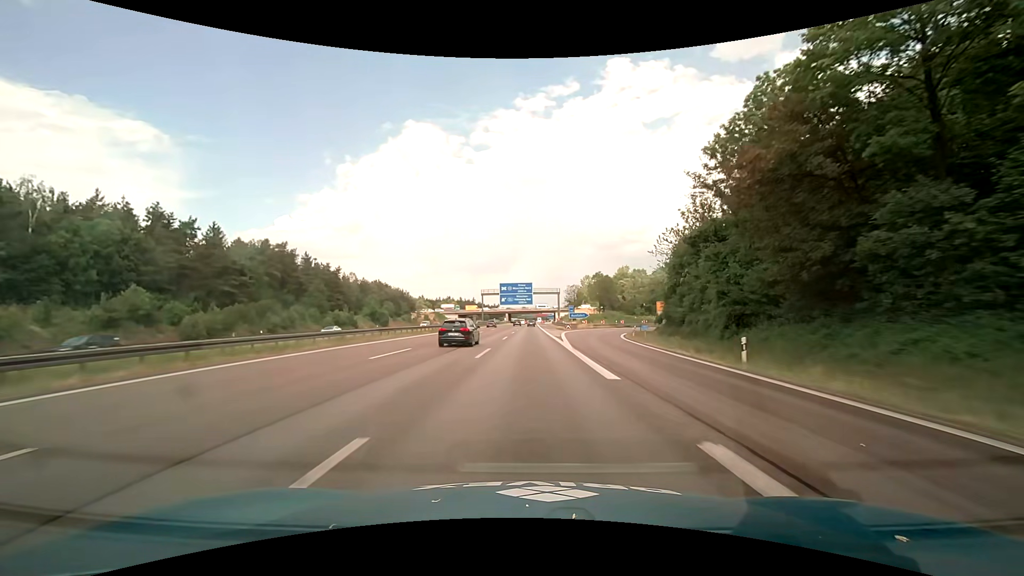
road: motorway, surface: asphalt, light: Day
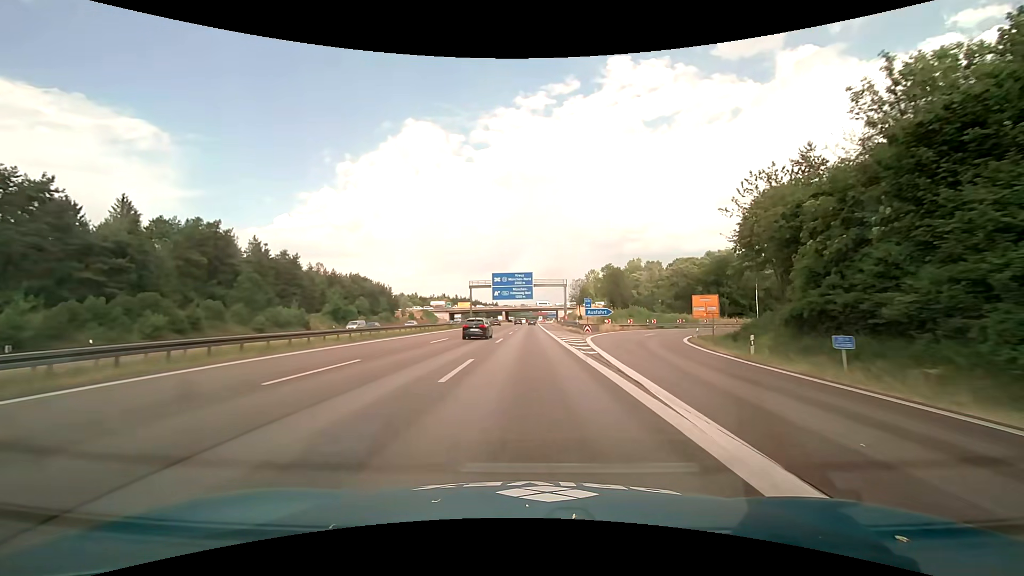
(+0.1, +25.0) m; 0°
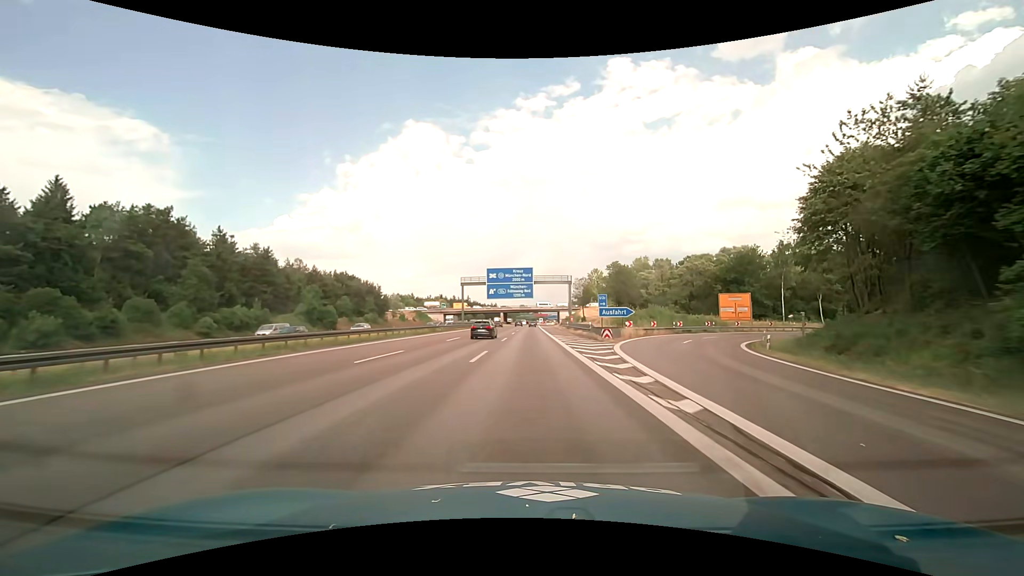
(0.0, +12.5) m; 0°
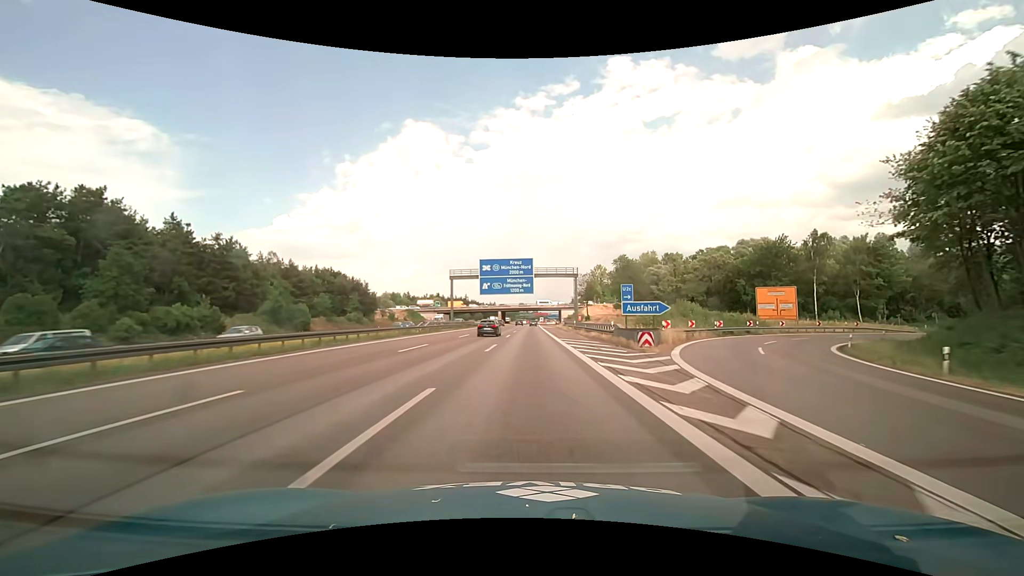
(0.0, +12.5) m; 0°
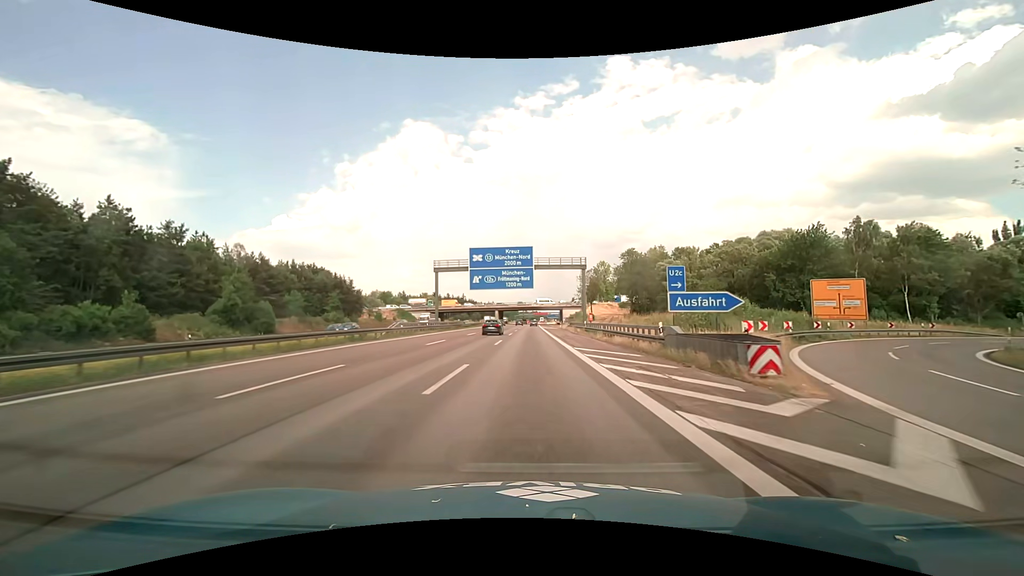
(0.0, +12.5) m; 0°
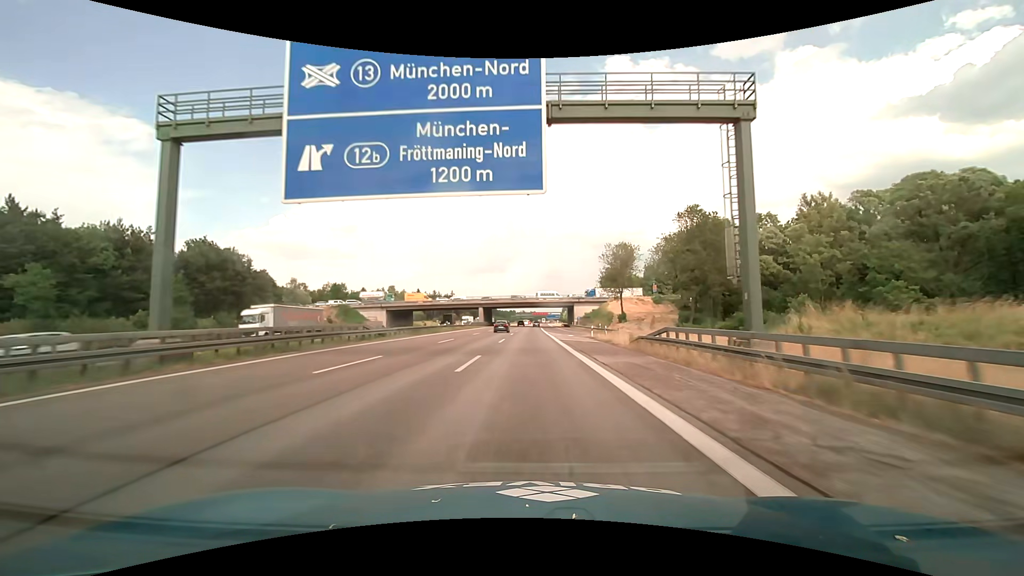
(+0.2, +50.0) m; 0°
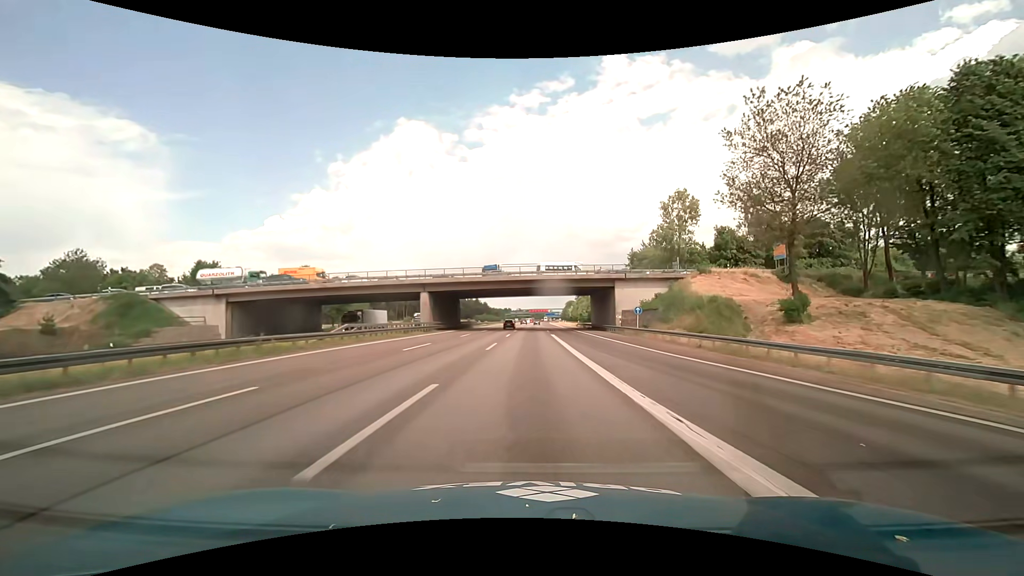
(+0.2, +62.6) m; 0°
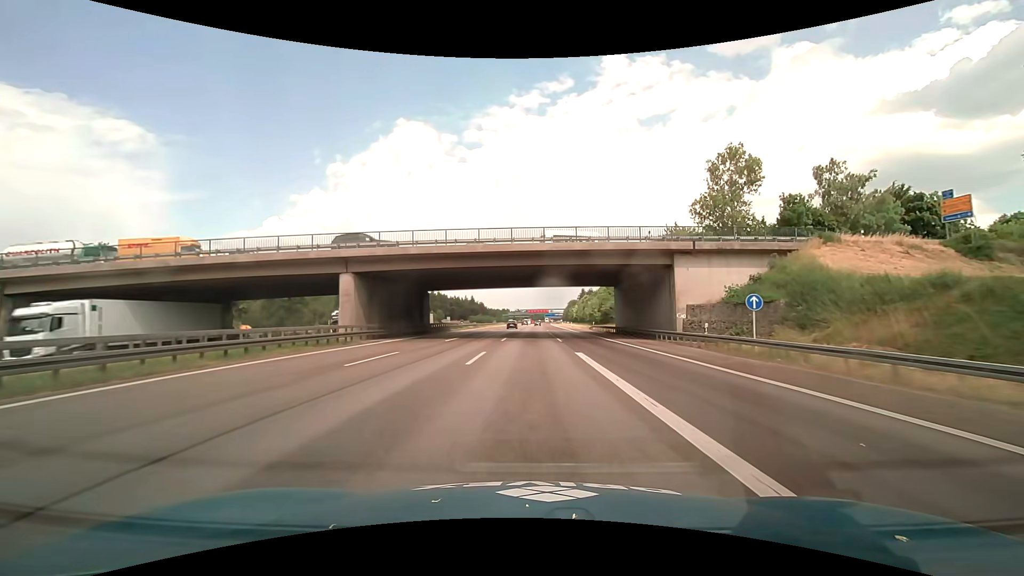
(0.0, +25.1) m; 0°
(0, +10) (0, +20) (0, +30) (0, +40) (0, +50) (0, +60) (0, +70) (+1, +80) (+1, +90) (+1, +100) m
